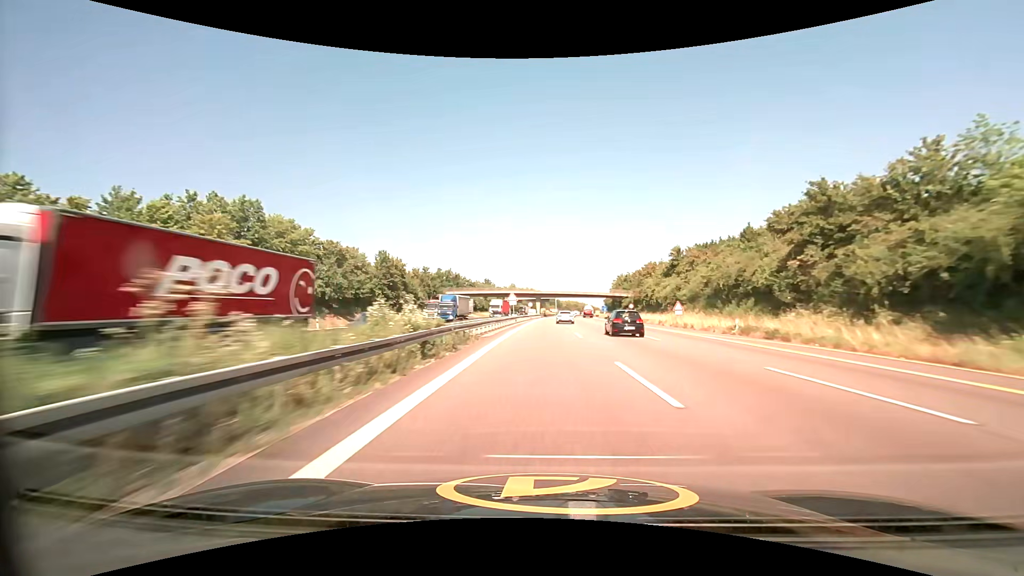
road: motorway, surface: asphalt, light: Day
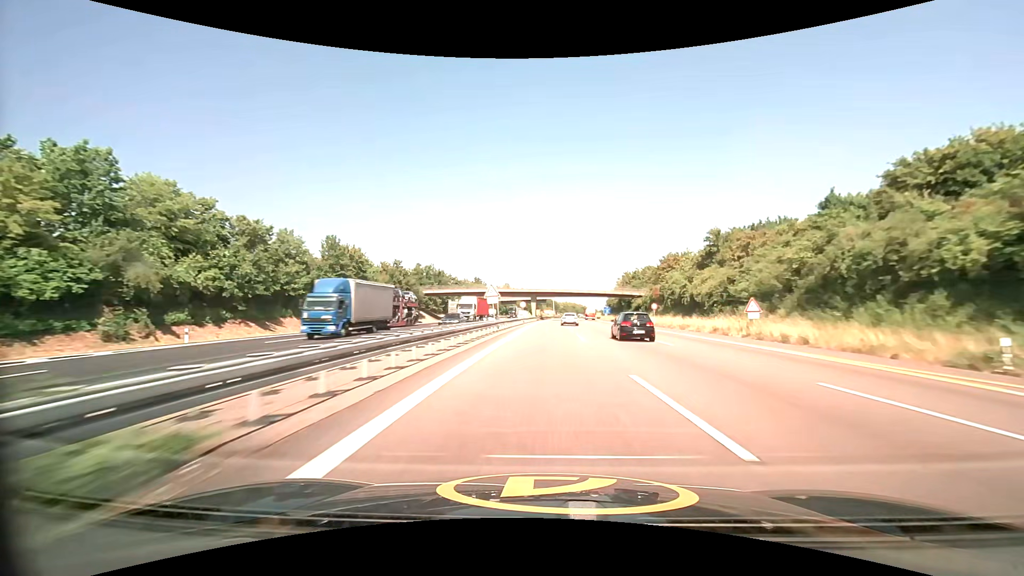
(+0.1, +20.2) m; 0°
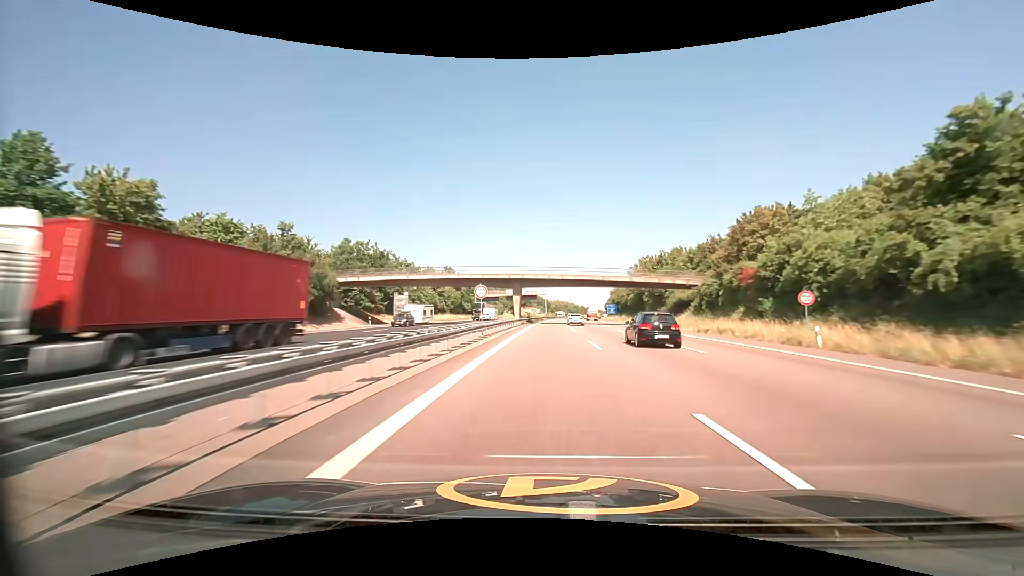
(+0.3, +39.9) m; +1°
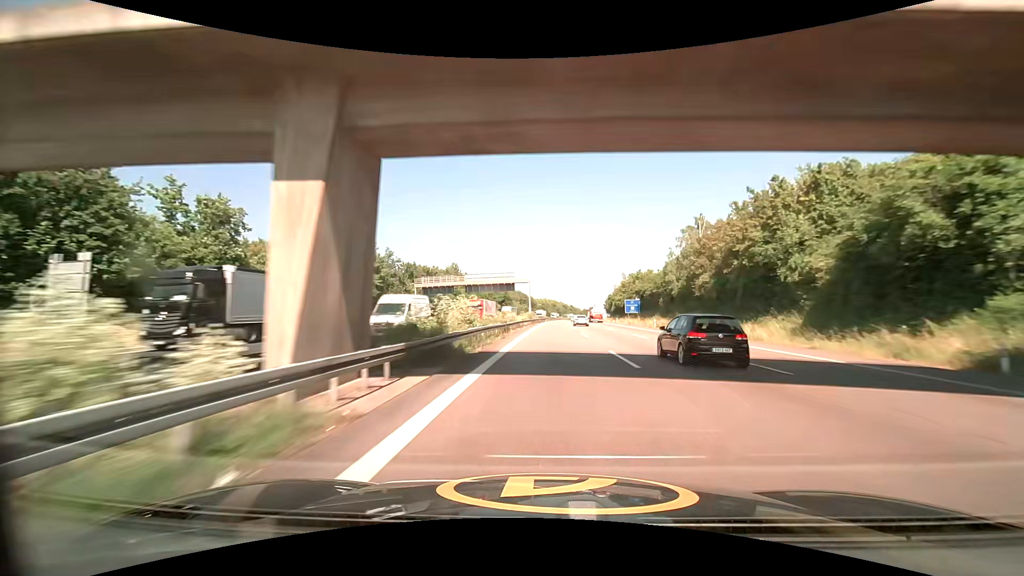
(+0.9, +59.5) m; +2°
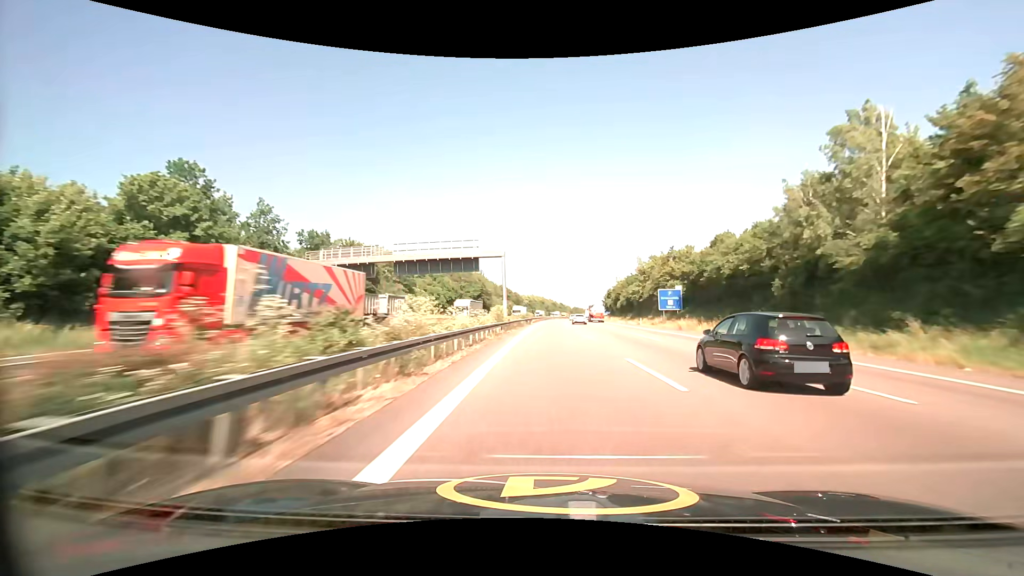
(+0.5, +39.9) m; +1°
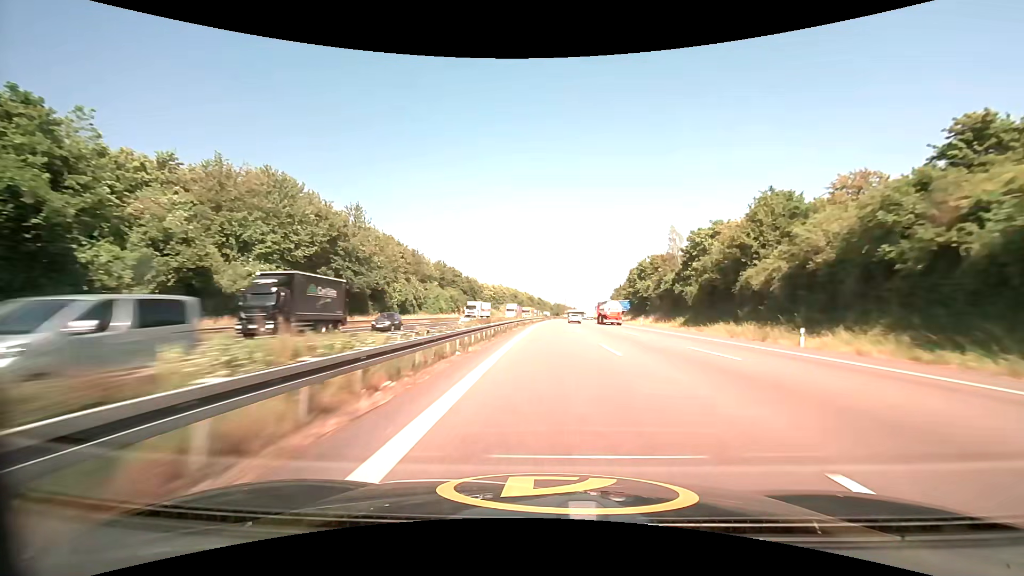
(+2.5, +100.2) m; +3°
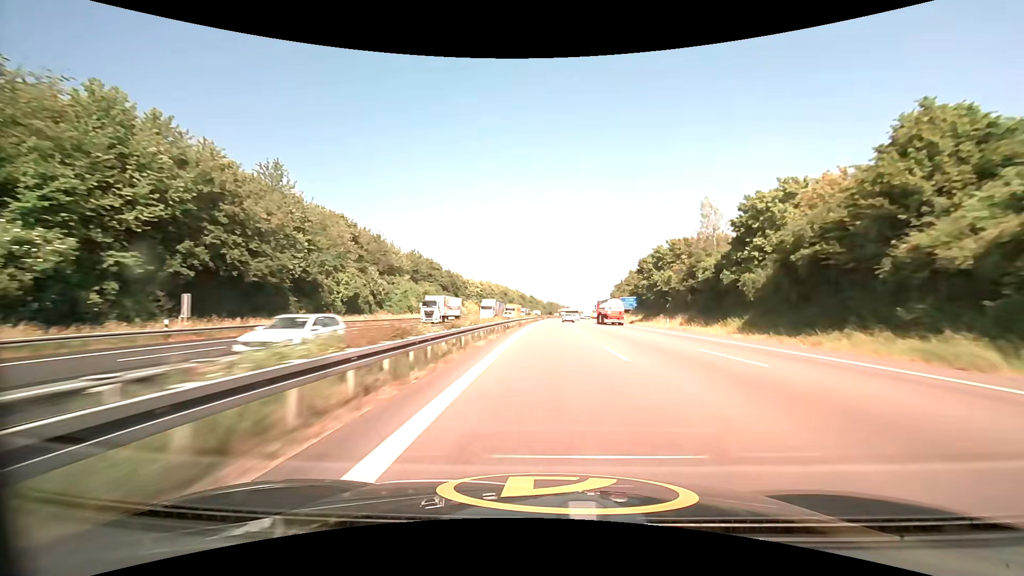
(+0.1, +20.1) m; +1°
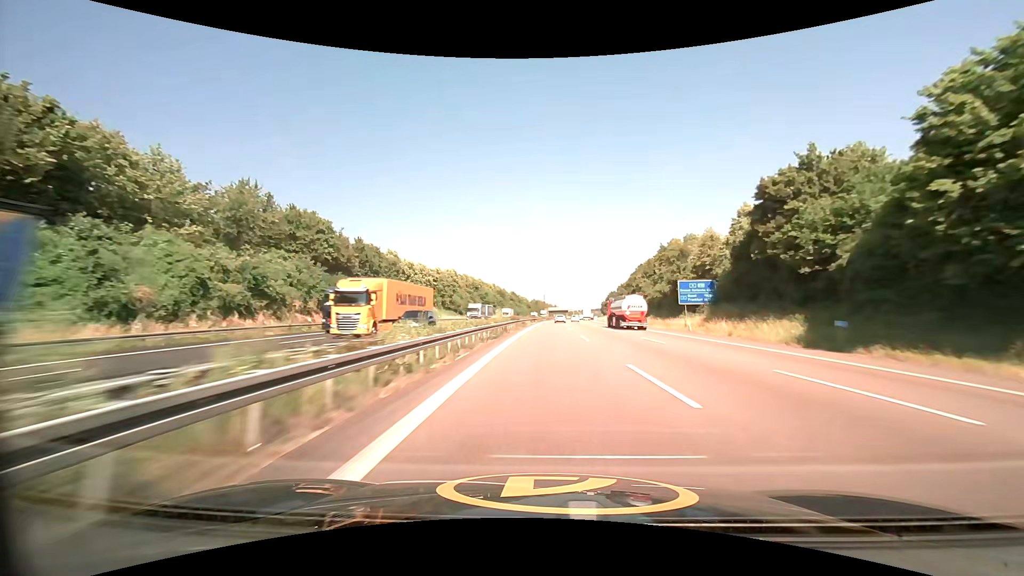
(+0.9, +60.6) m; +2°
(0, +10) (0, +20) (0, +30) (+1, +40) (+1, +50) (+1, +60) (+1, +70) (+2, +80) (+2, +90) (+3, +100) m
